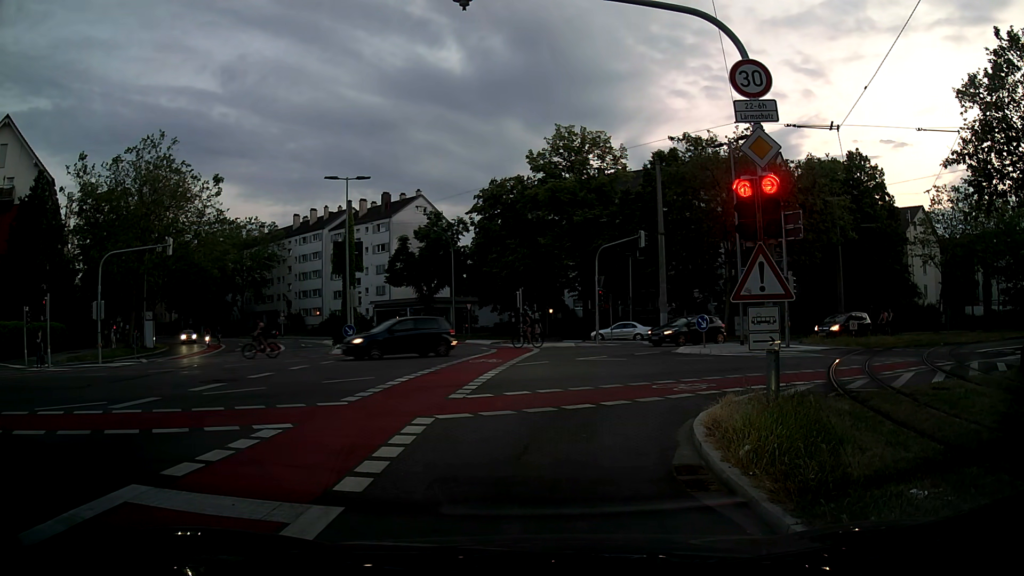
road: secondary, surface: asphalt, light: Dusk
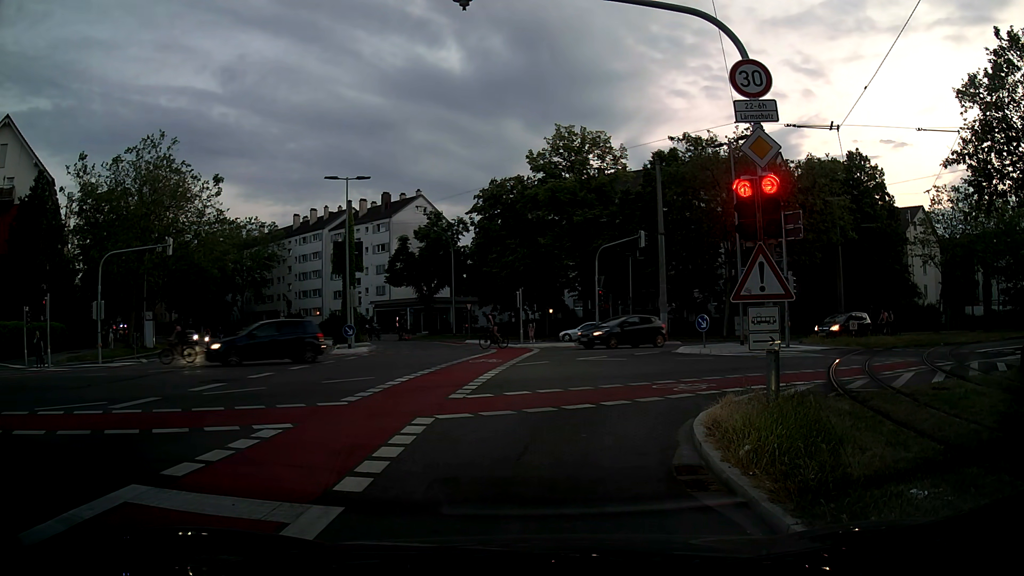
(0.0, 0.0) m; 0°
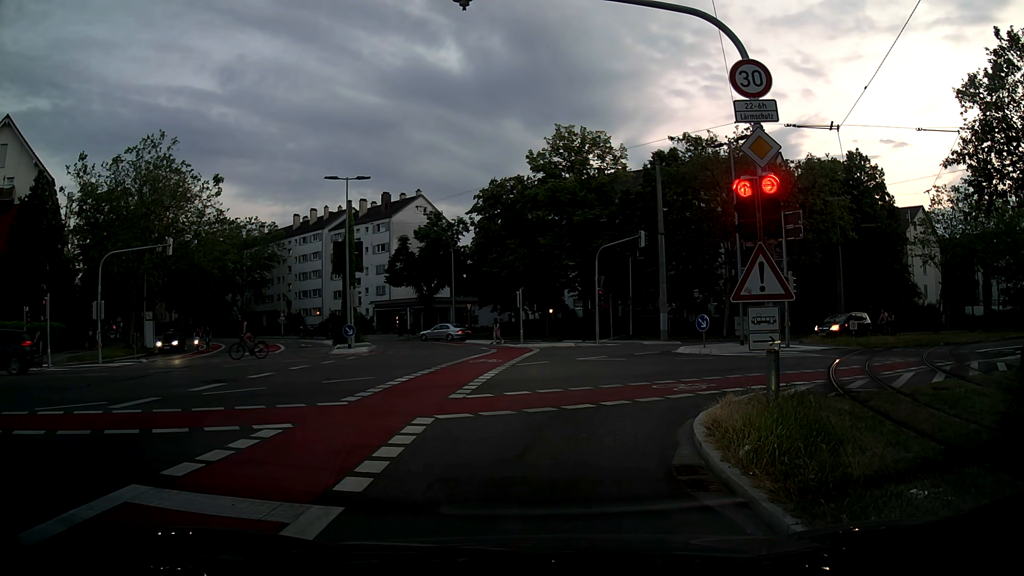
(0.0, 0.0) m; 0°
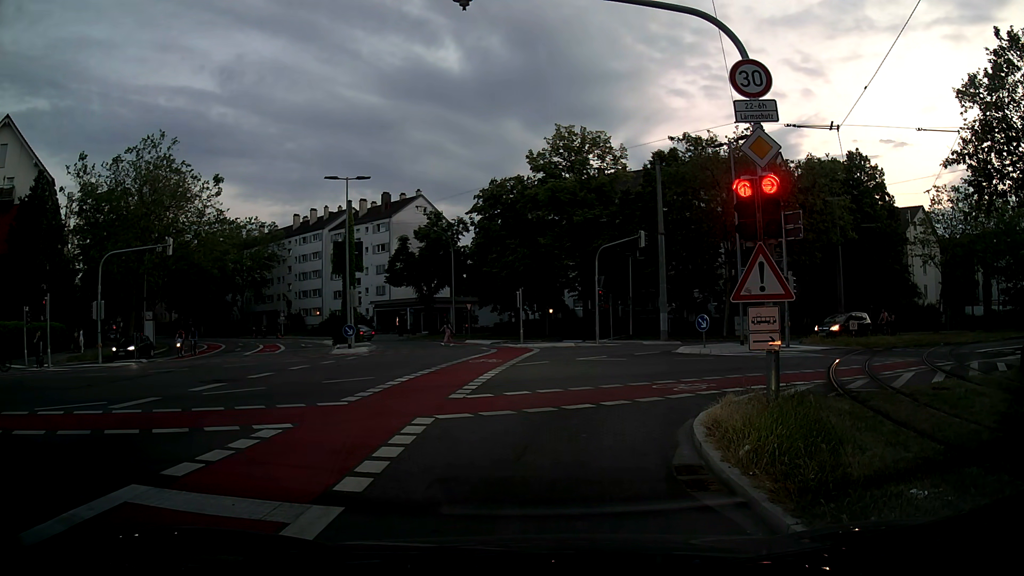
(0.0, 0.0) m; 0°
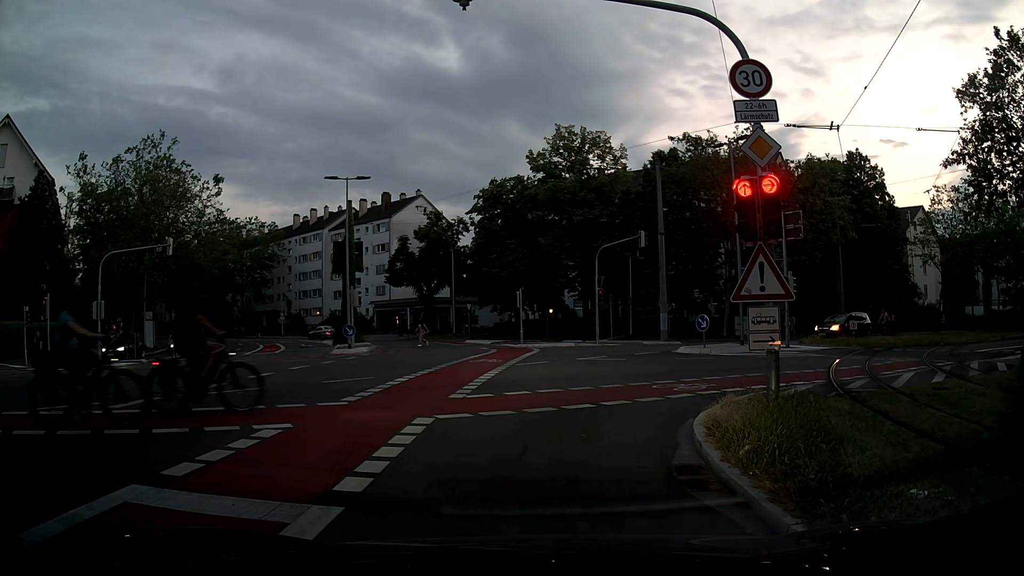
(0.0, 0.0) m; 0°
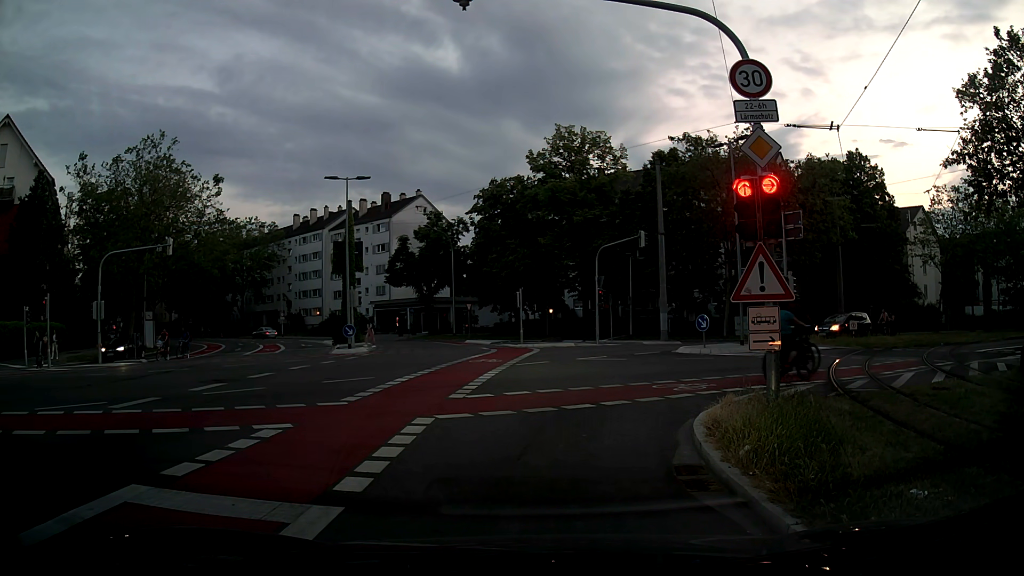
(0.0, 0.0) m; 0°
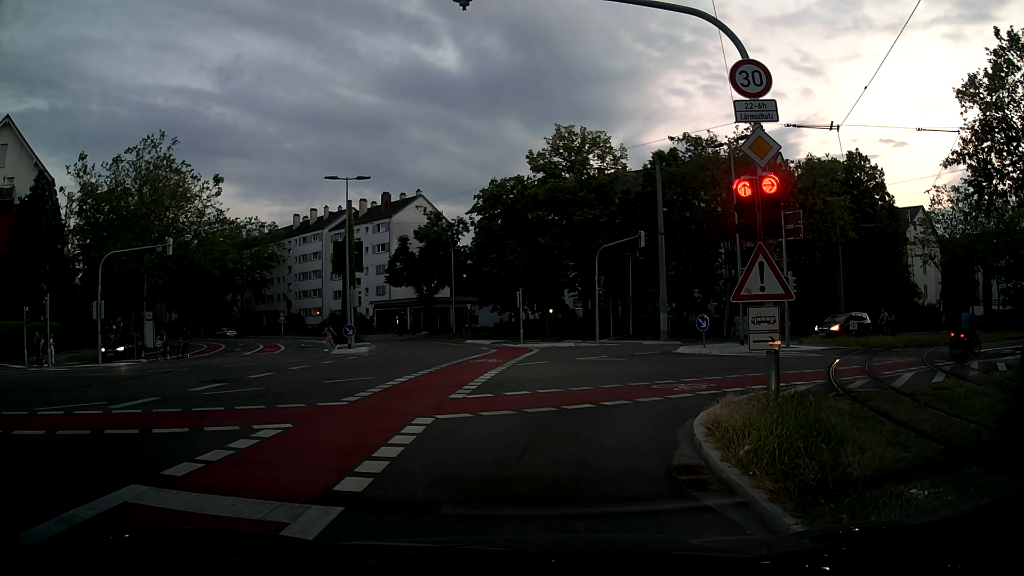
(0.0, 0.0) m; 0°
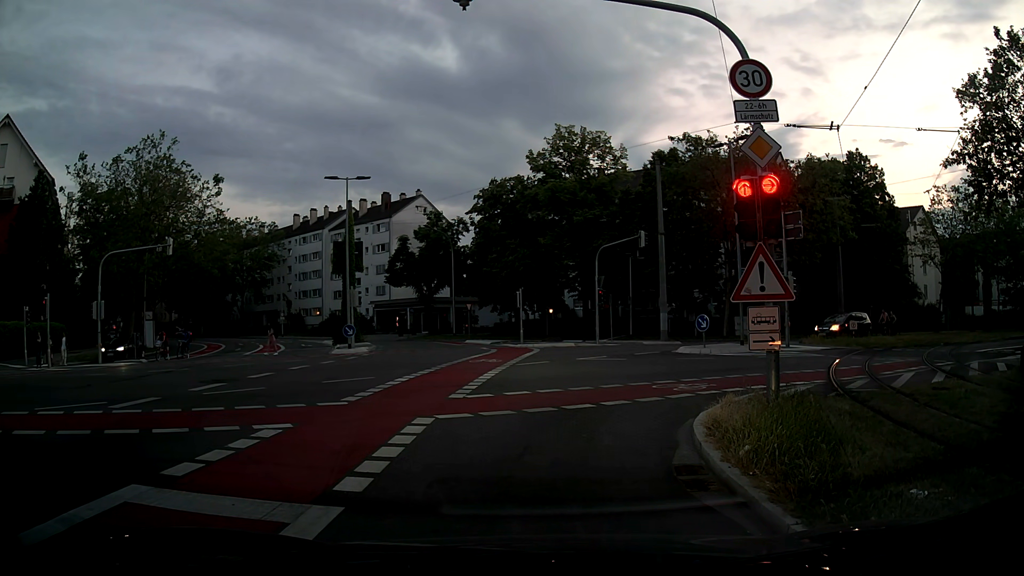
(0.0, 0.0) m; 0°
(0, +10) (+5, +19) (+14, +24) (+23, +28) (+32, +32) (+41, +36) (+50, +40) (+59, +44) (+69, +48) (+78, +52) m
